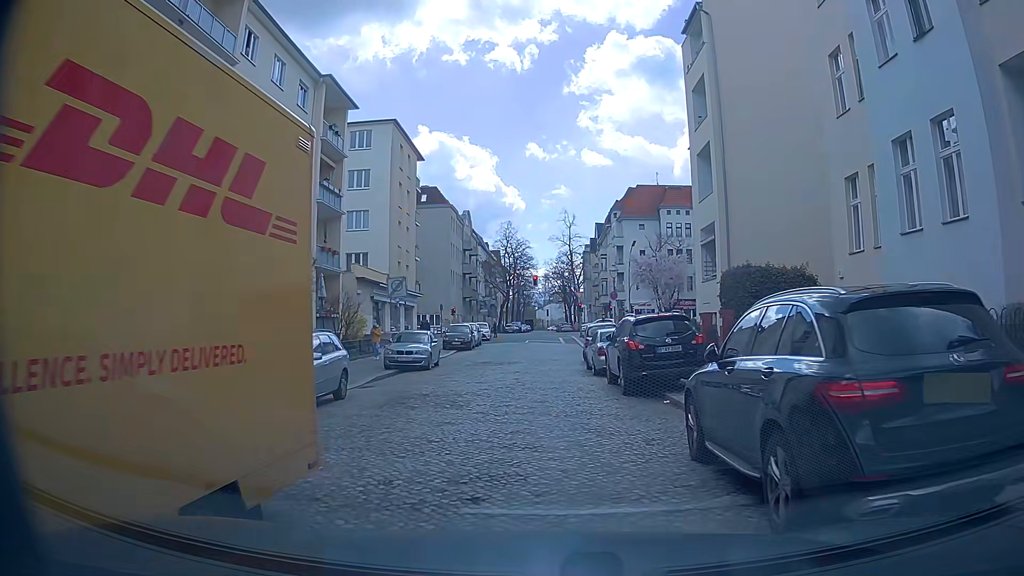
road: residential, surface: sett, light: Day
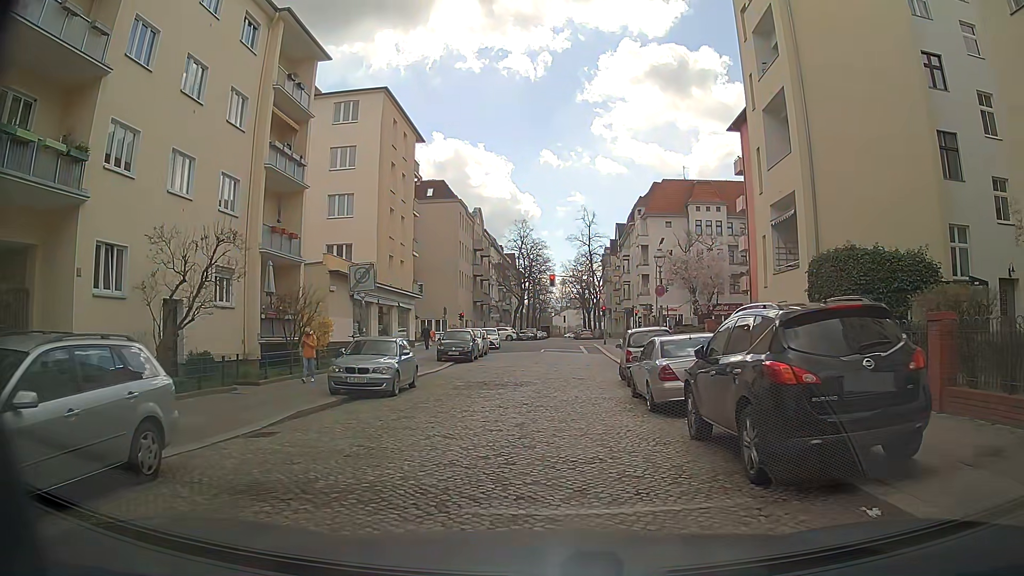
(-0.3, +8.3) m; -1°
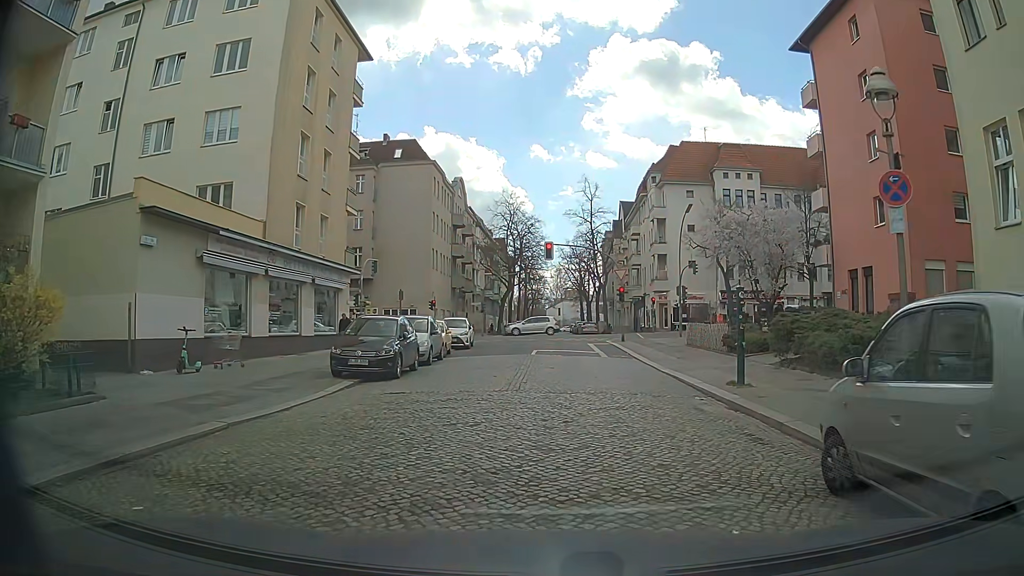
(-0.4, +16.1) m; +1°
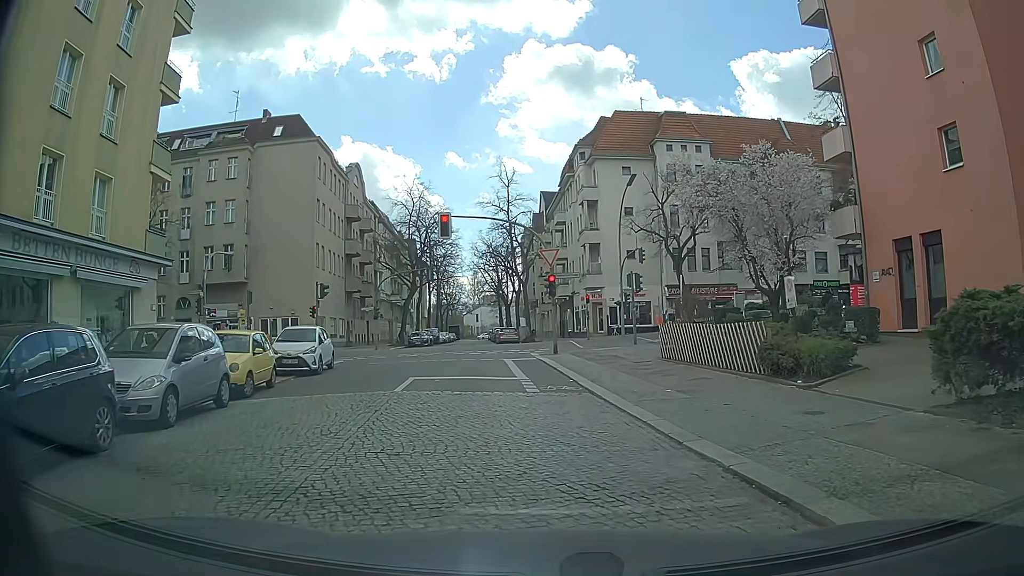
(+0.2, +12.0) m; +4°
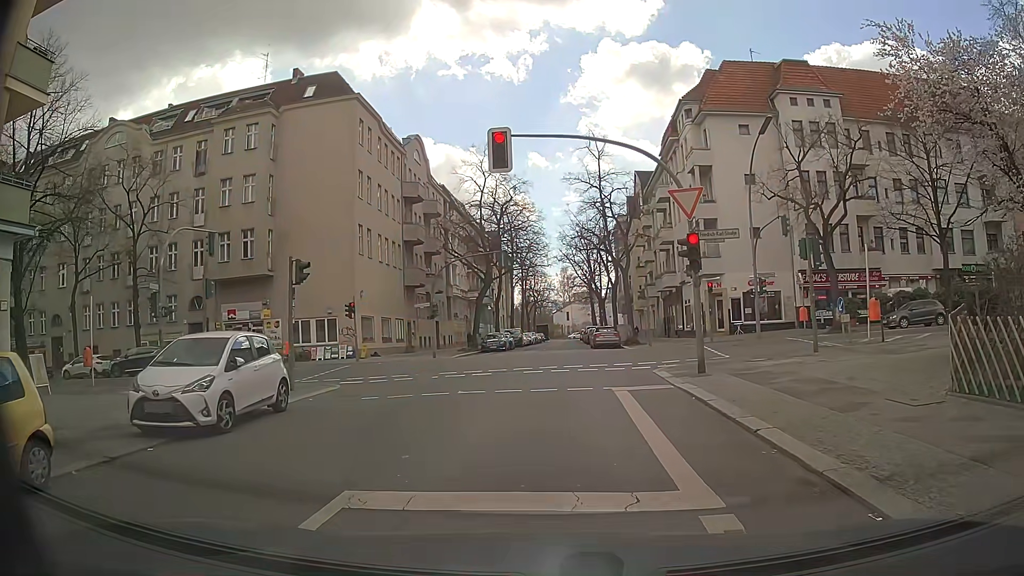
(-0.8, +11.4) m; -9°
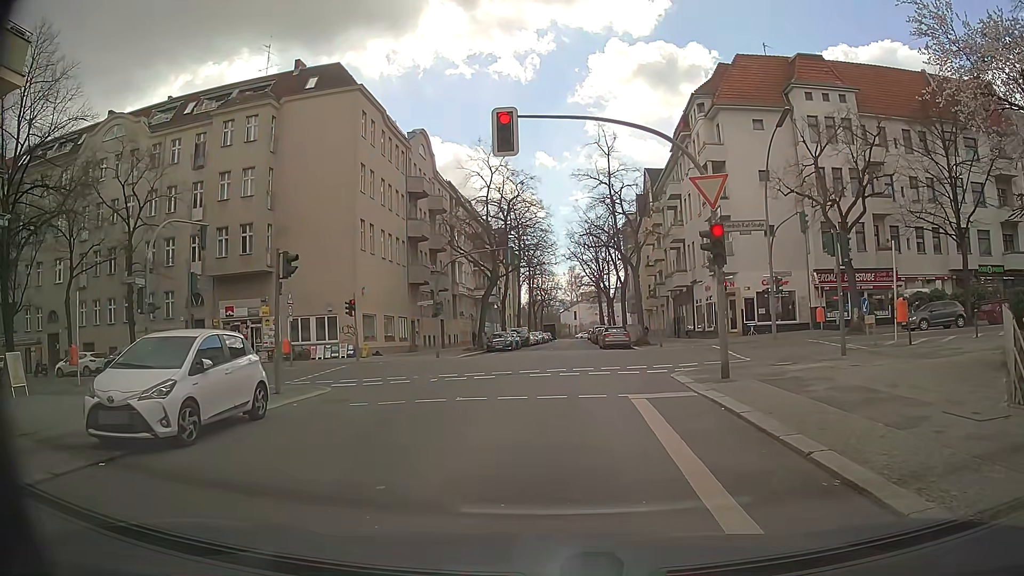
(0.0, +1.3) m; +1°
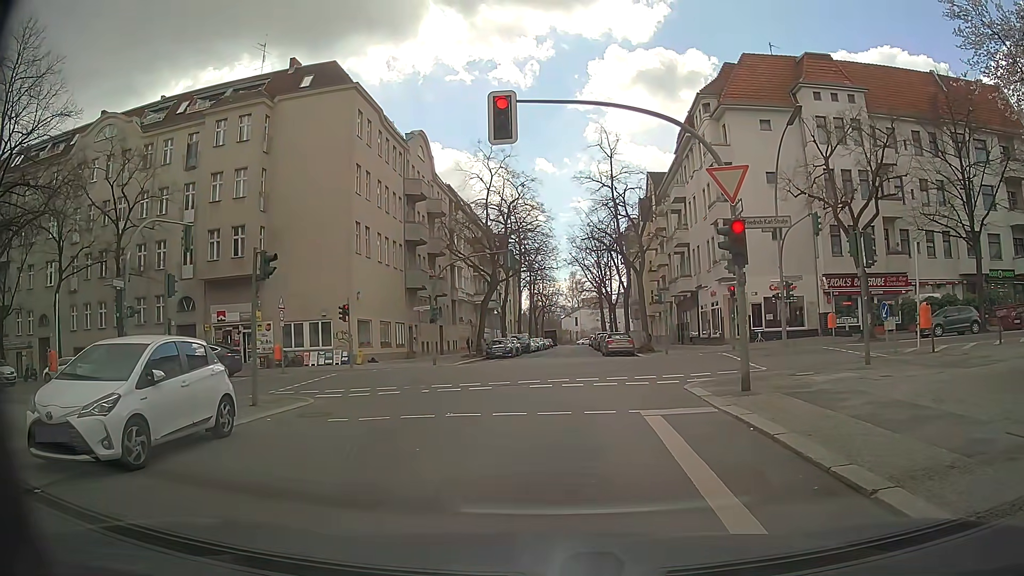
(0.0, +1.2) m; +2°
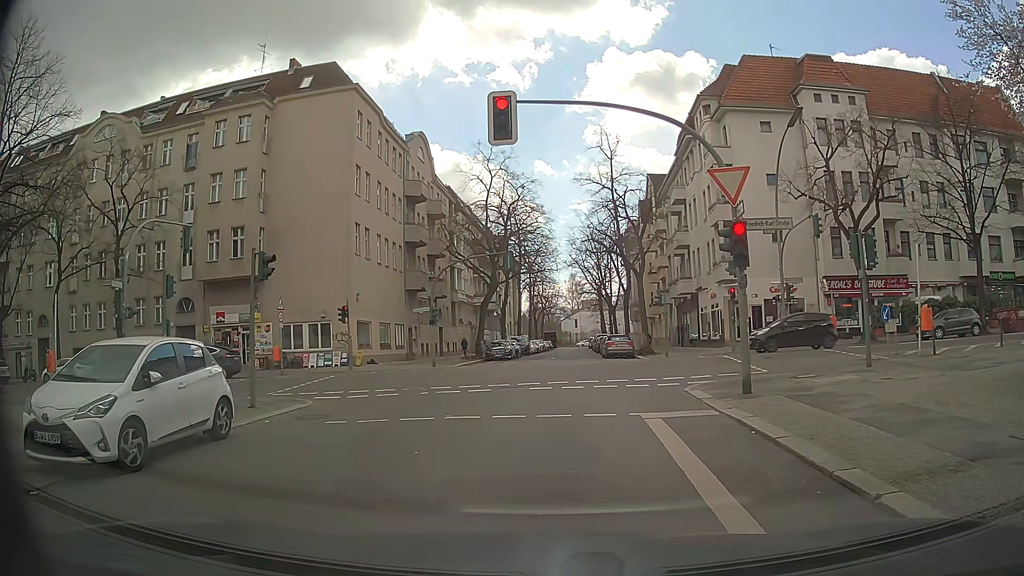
(0.0, +0.1) m; 0°
